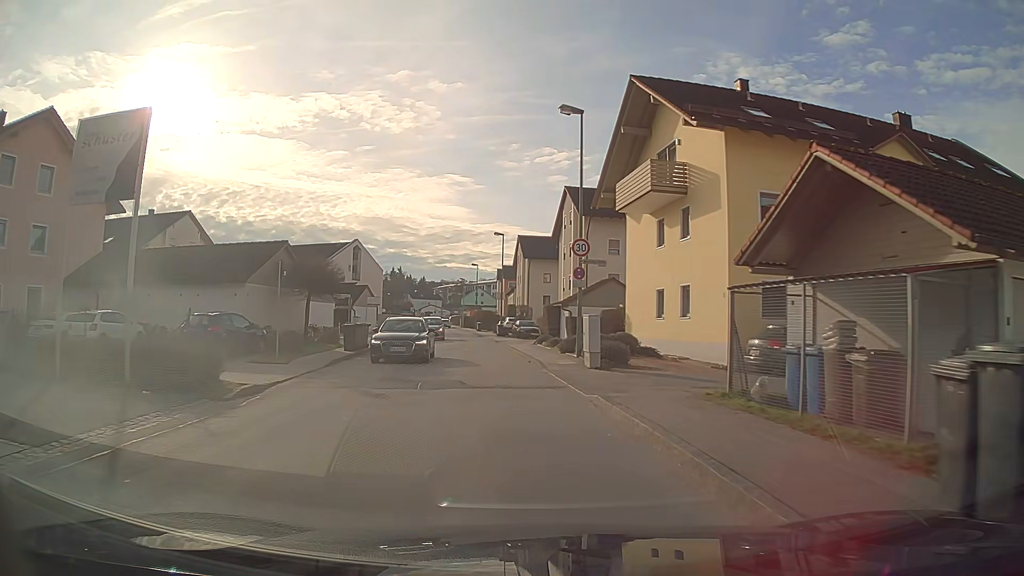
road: unclassified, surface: asphalt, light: Day
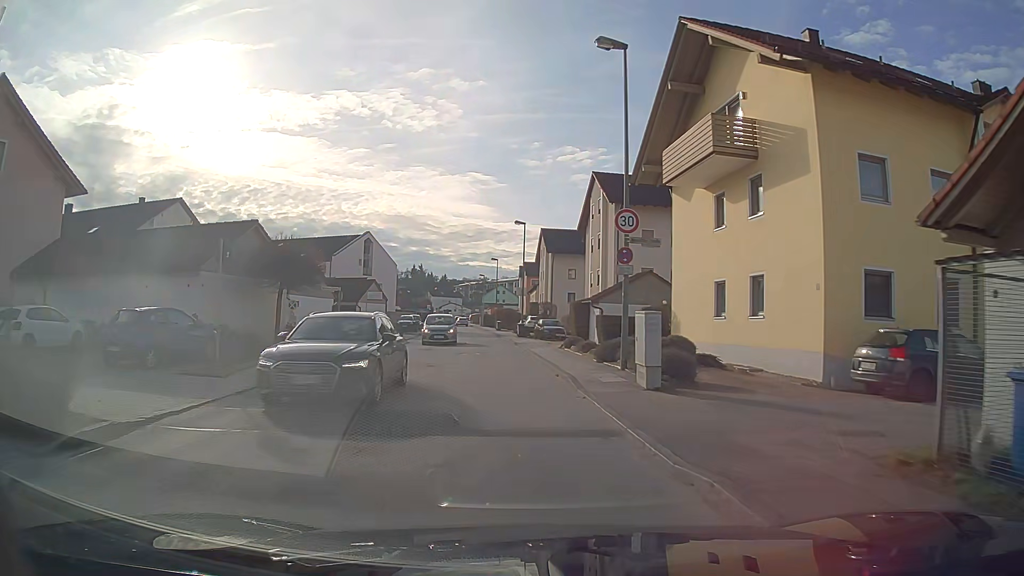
(-0.1, +5.5) m; -2°
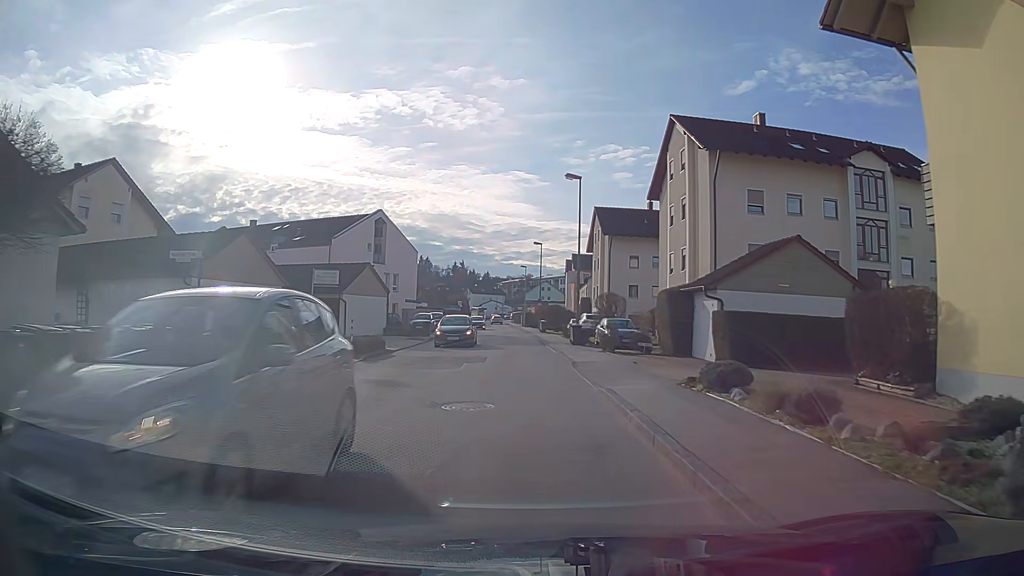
(-0.5, +15.6) m; -3°
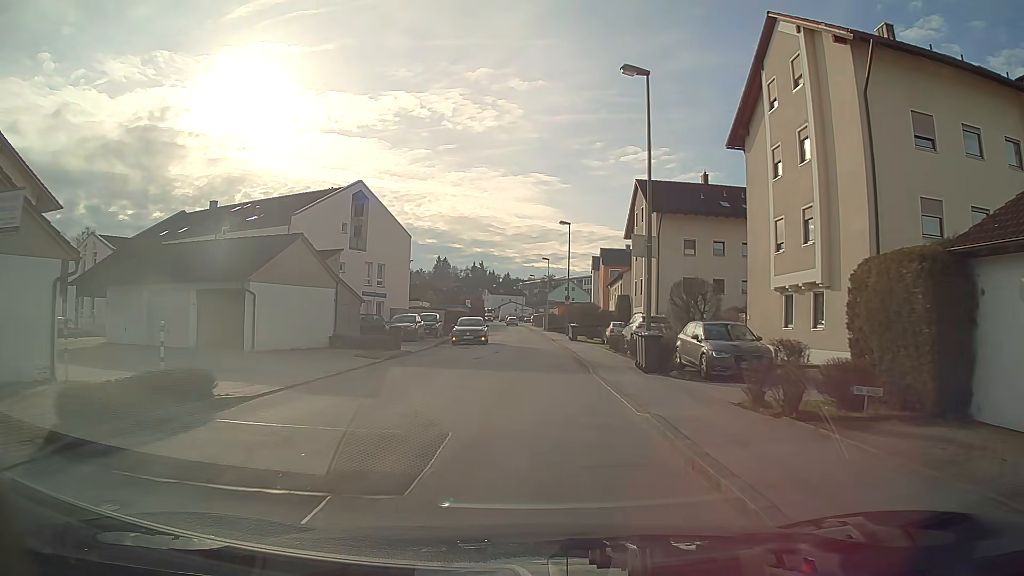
(-0.2, +15.0) m; -2°
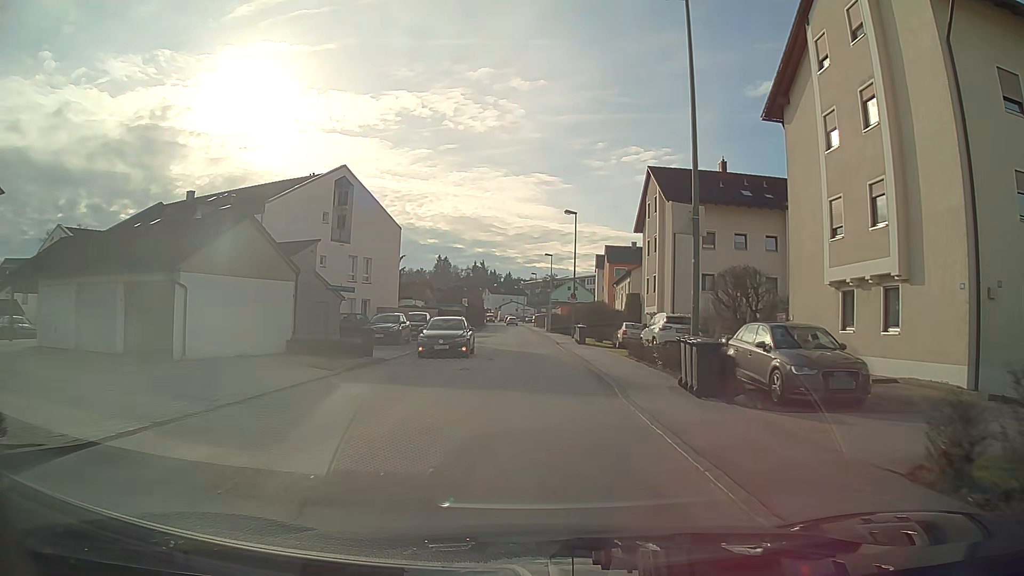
(0.0, +5.0) m; 0°
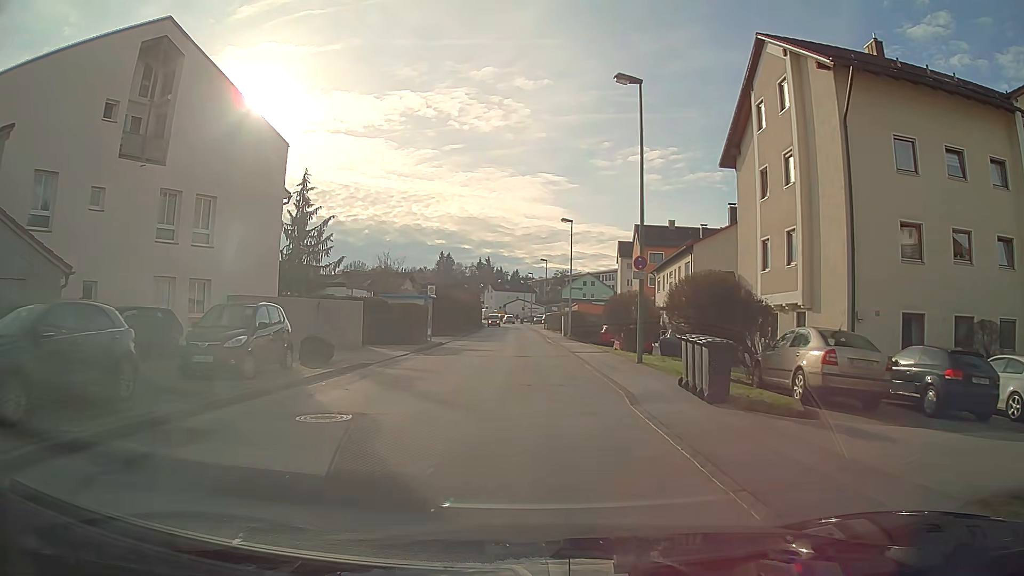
(-0.1, +24.7) m; 0°
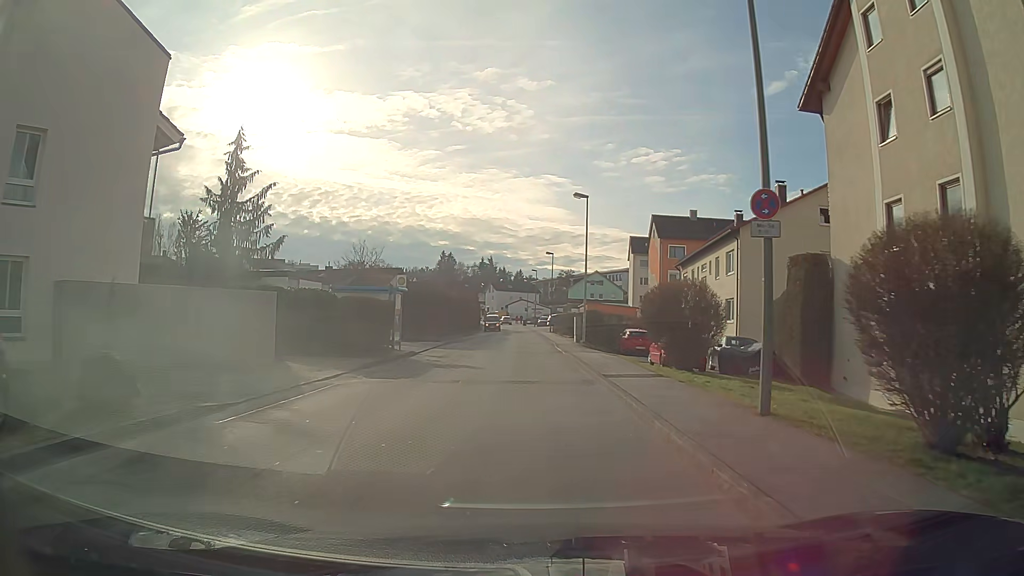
(0.0, +9.8) m; -1°
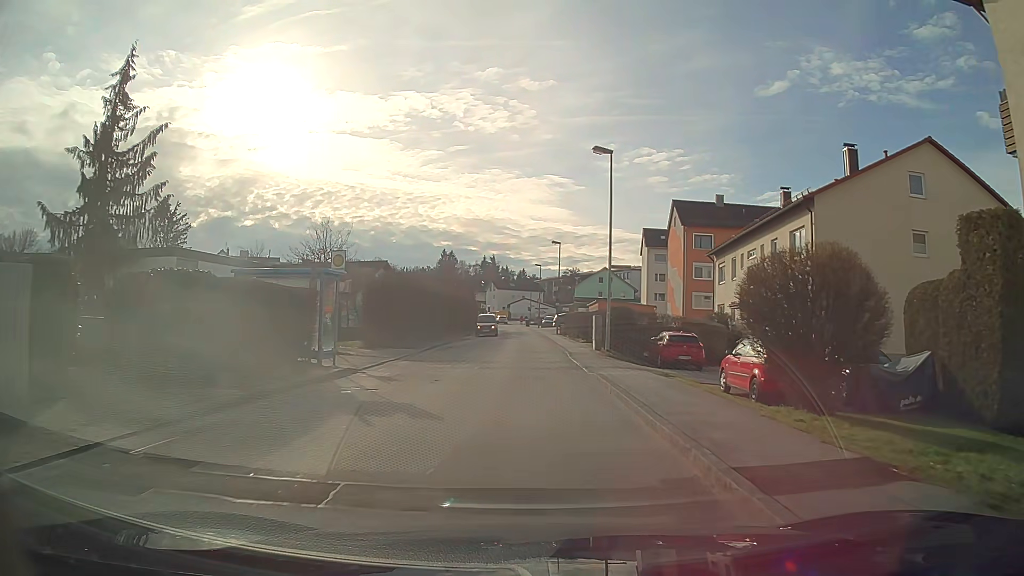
(0.0, +9.9) m; 0°
(0, +10) (0, +20) (0, +30) (0, +40) (0, +50) (-1, +60) (-1, +70) (-2, +80) (-3, +90) (-3, +100) m
